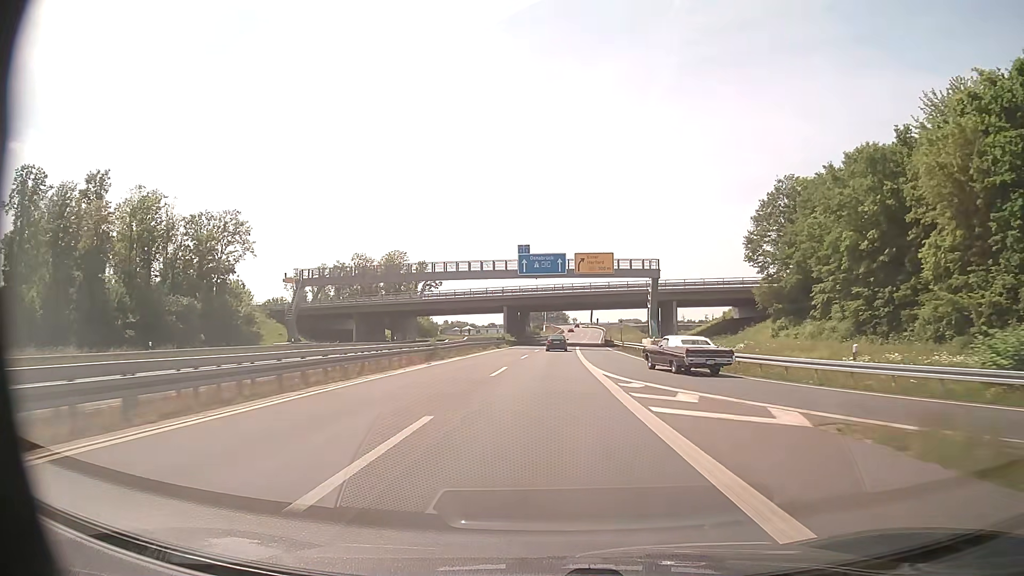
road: trunk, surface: asphalt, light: Day
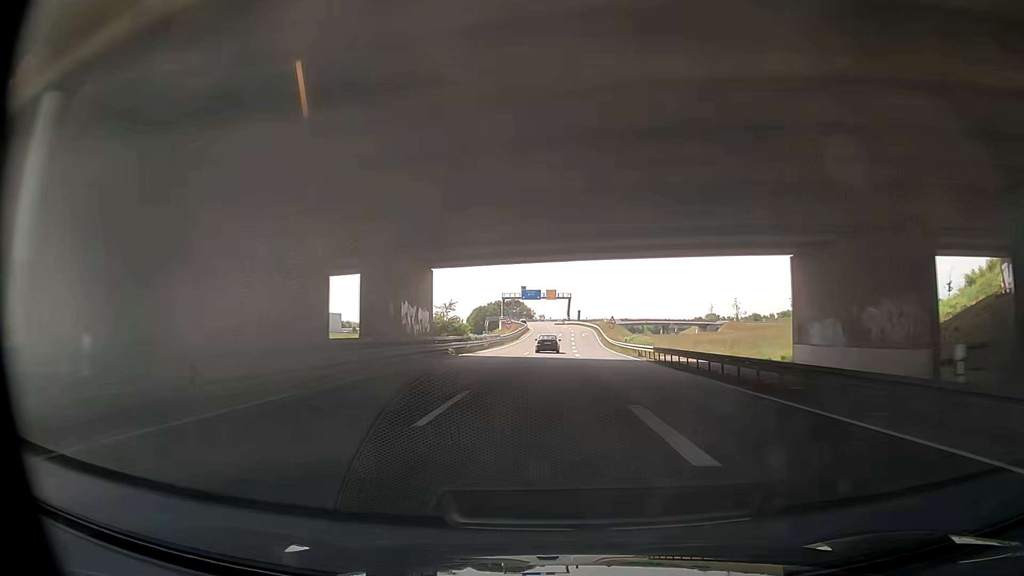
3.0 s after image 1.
(+1.7, +79.4) m; +2°
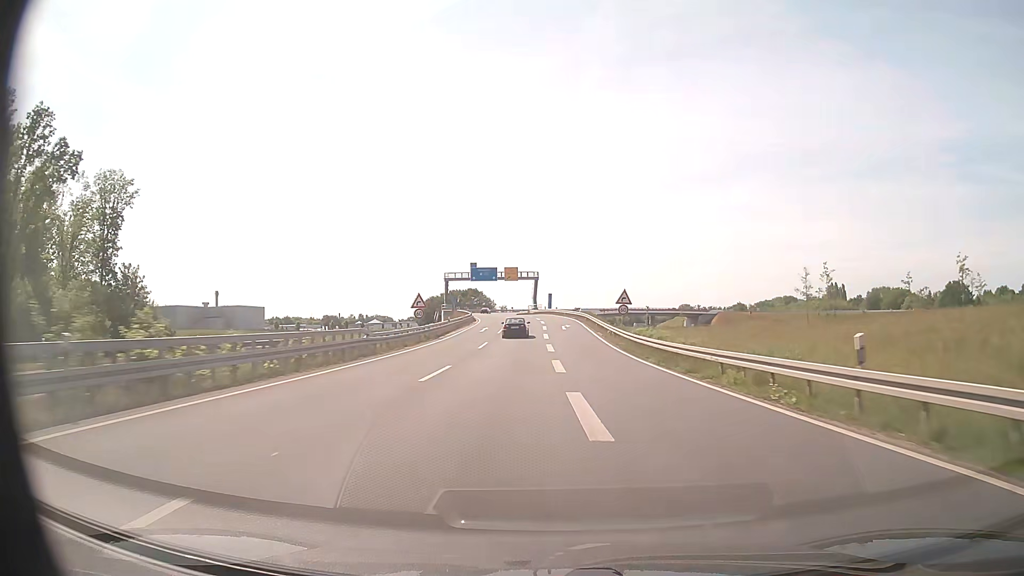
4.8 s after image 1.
(+1.4, +47.0) m; +4°
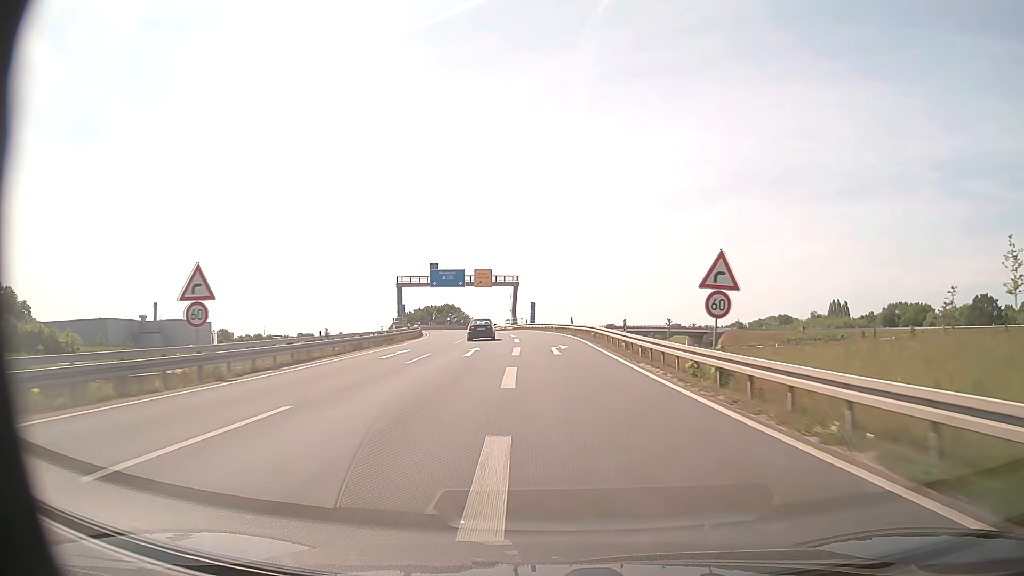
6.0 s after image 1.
(+0.5, +30.0) m; +1°
(0, +10) (0, +20) (0, +30) (-1, +40) (-2, +50) (-3, +60) (-4, +70) (-6, +80) (-8, +89) (-9, +99) m
